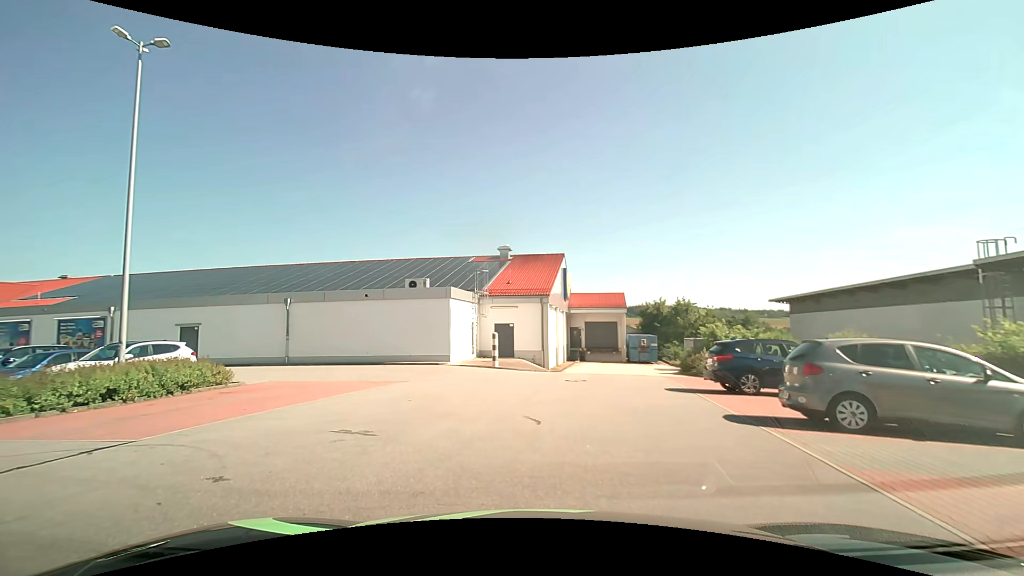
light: Day
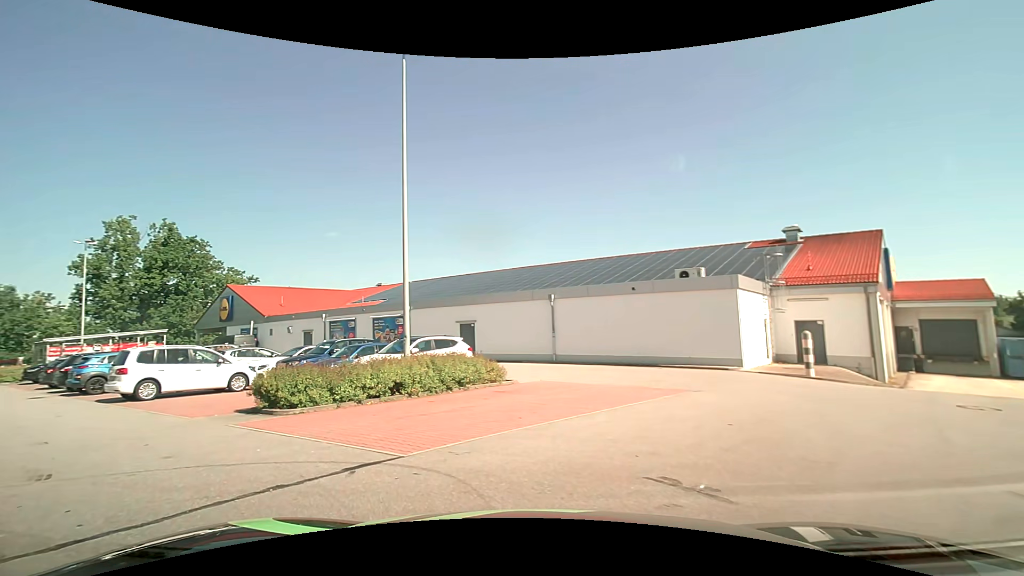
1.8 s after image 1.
(-0.8, +3.2) m; -28°
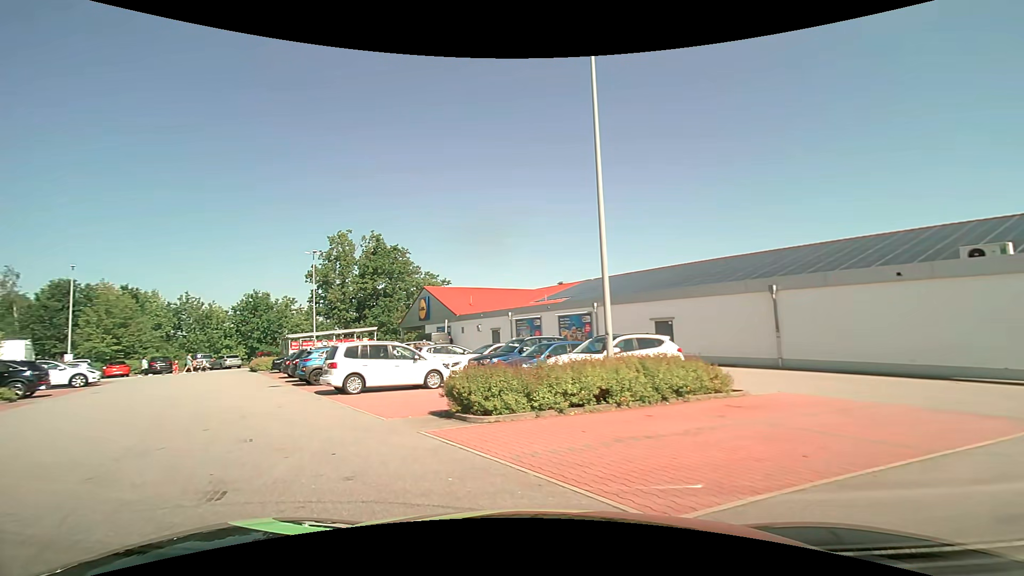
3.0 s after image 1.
(-0.5, +2.4) m; -20°
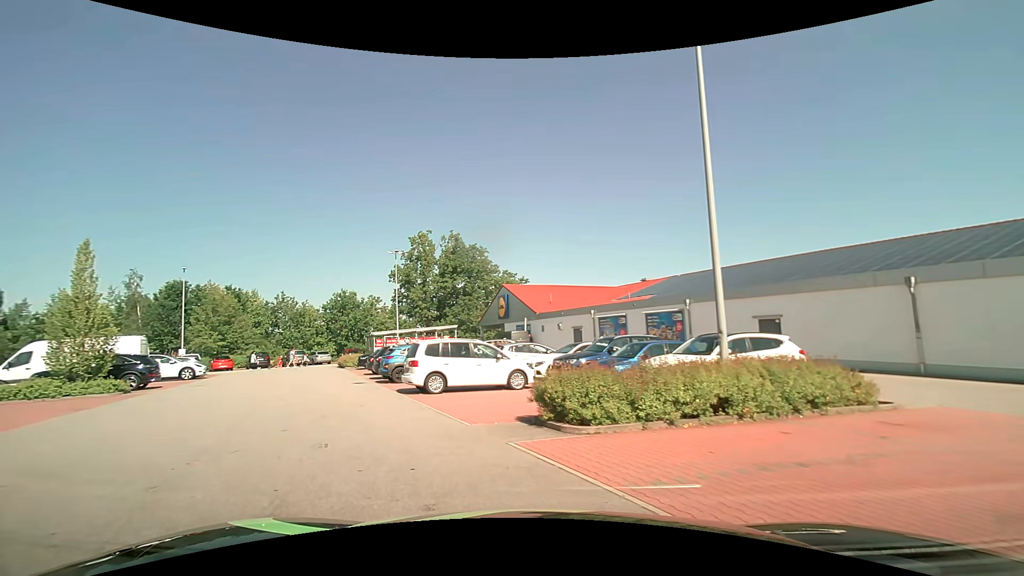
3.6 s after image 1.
(-0.1, +1.2) m; -10°
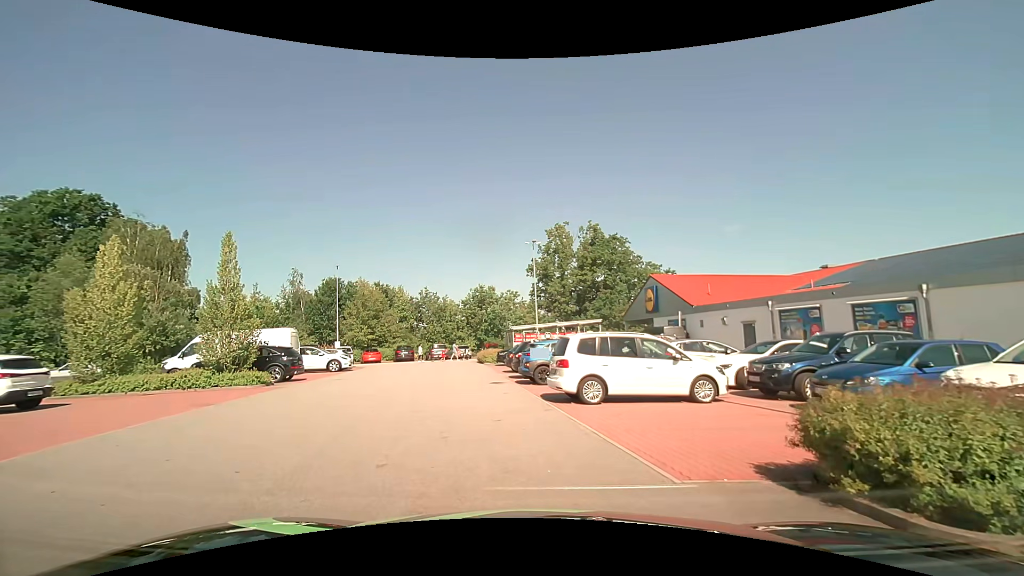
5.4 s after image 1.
(-0.6, +3.7) m; -16°
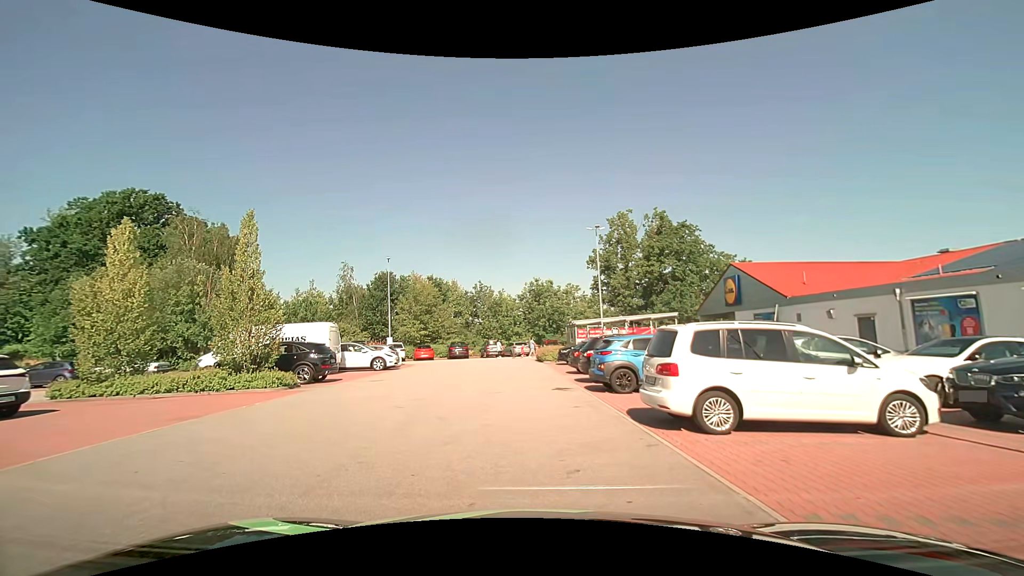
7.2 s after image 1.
(-0.2, +3.9) m; -5°
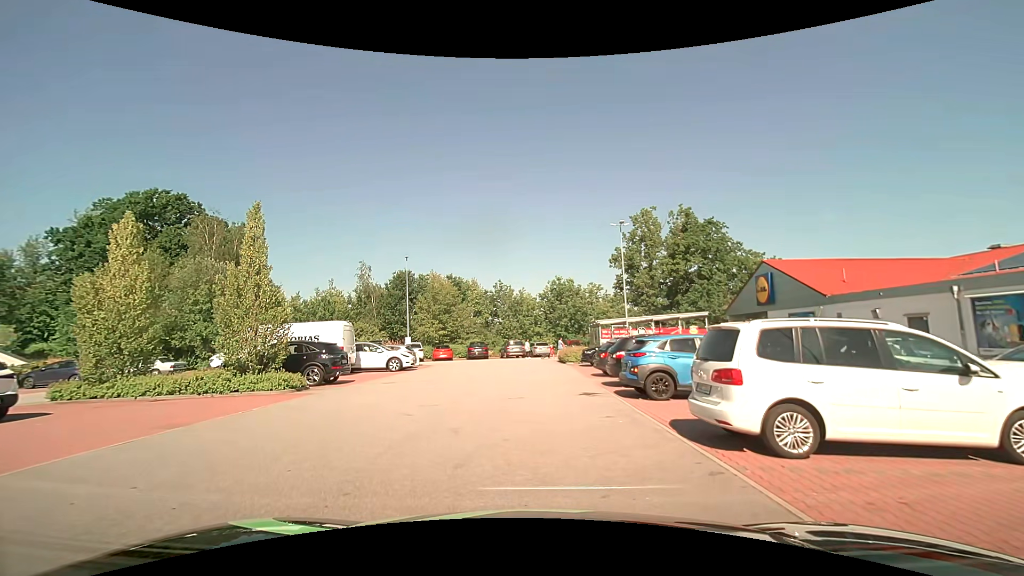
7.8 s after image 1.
(-0.1, +1.3) m; -3°
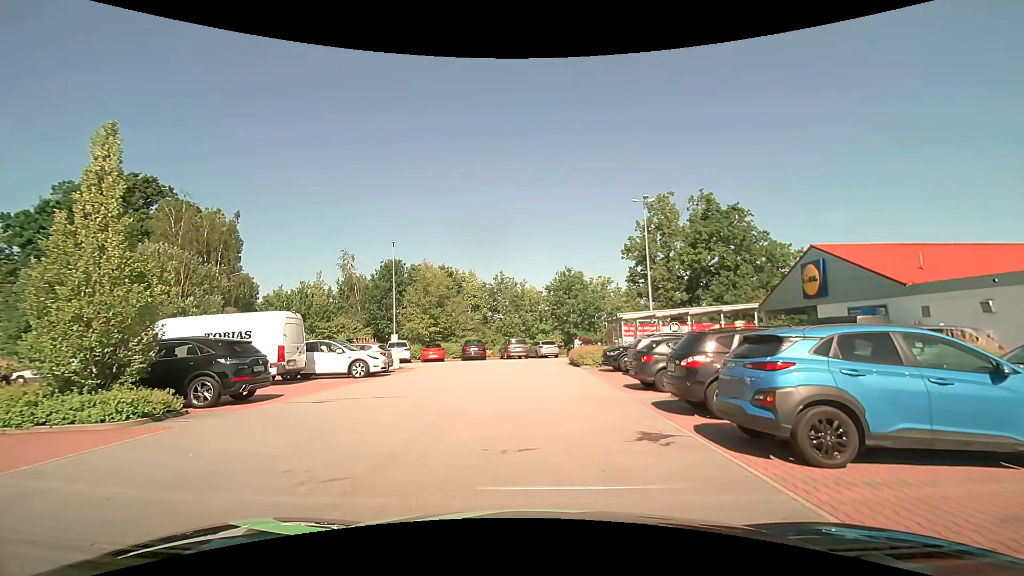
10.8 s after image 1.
(-0.2, +6.3) m; -1°
